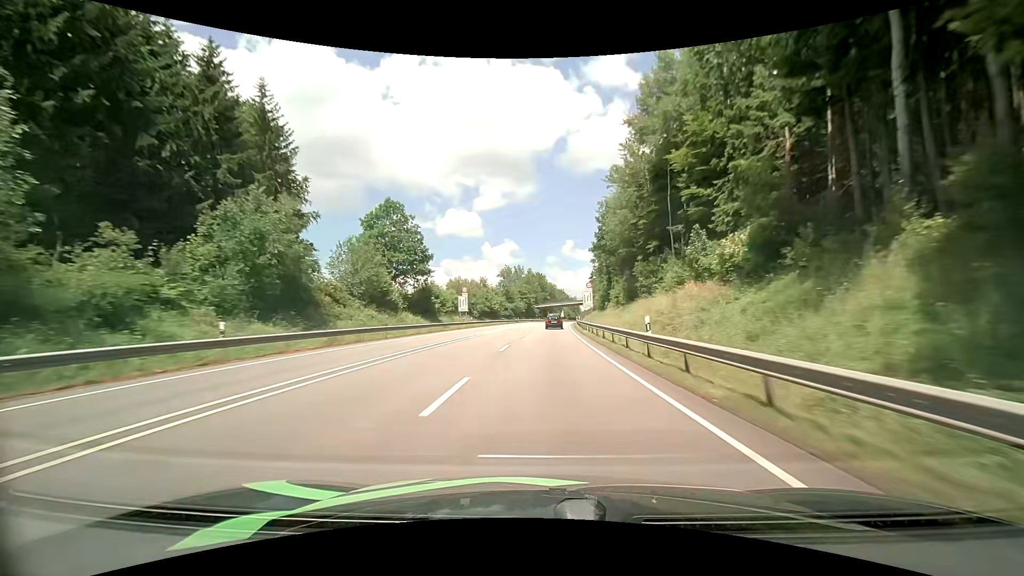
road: primary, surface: asphalt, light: Day
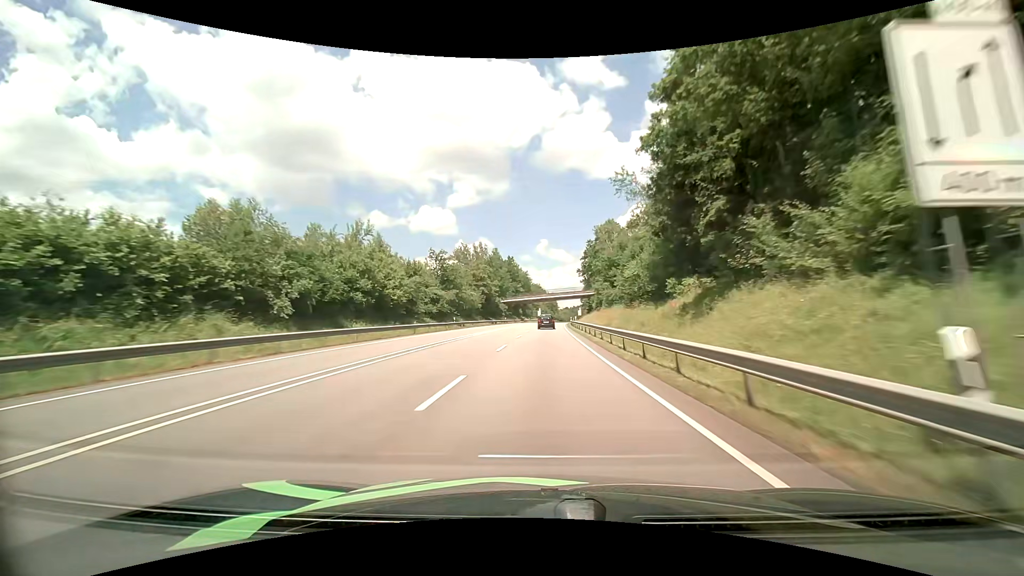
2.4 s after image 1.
(+2.2, +60.0) m; +4°
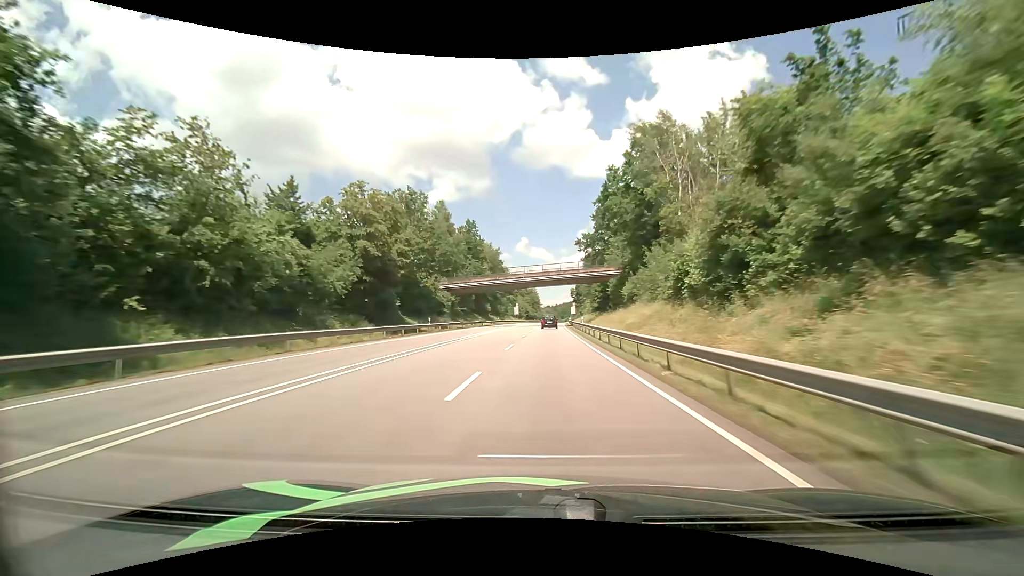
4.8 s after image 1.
(+0.8, +59.7) m; +2°
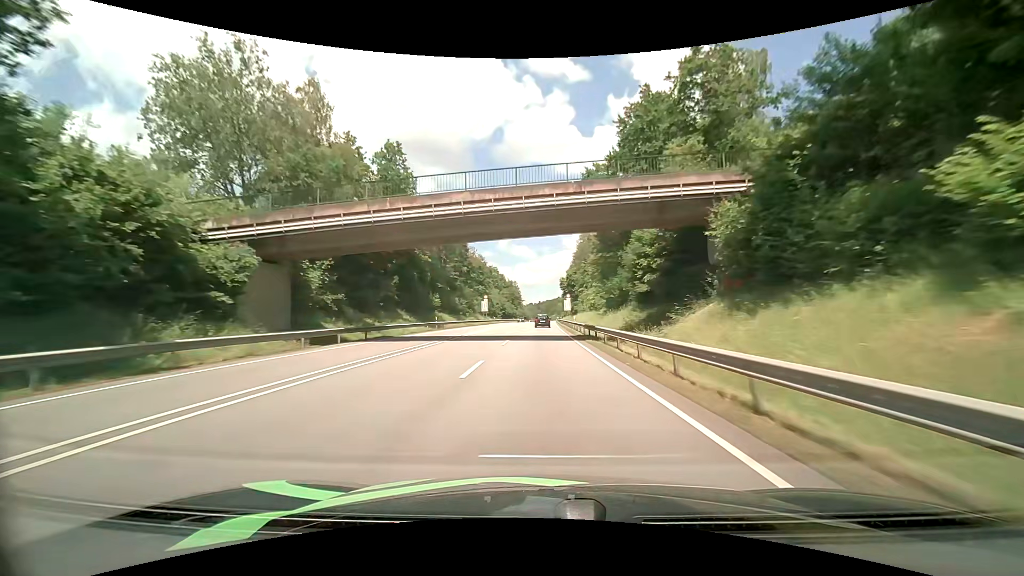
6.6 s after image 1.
(+1.0, +45.7) m; +2°
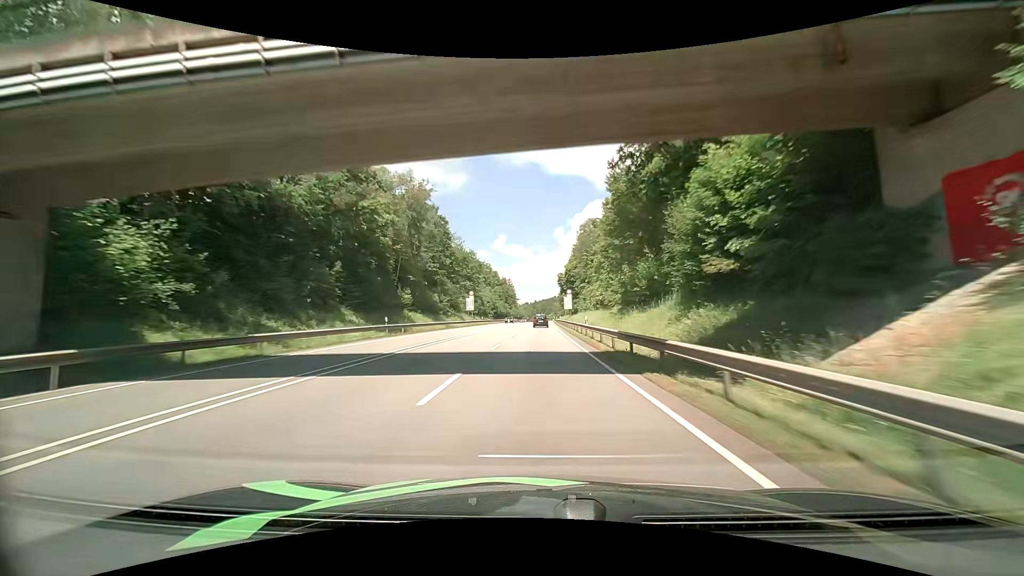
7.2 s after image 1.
(+0.1, +15.3) m; 0°
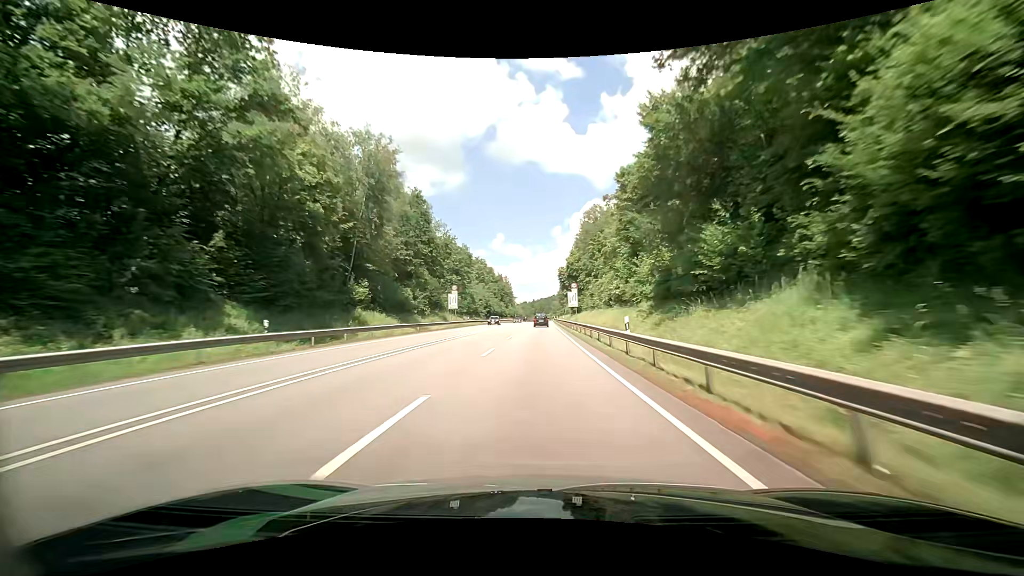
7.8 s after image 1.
(+0.1, +15.3) m; 0°
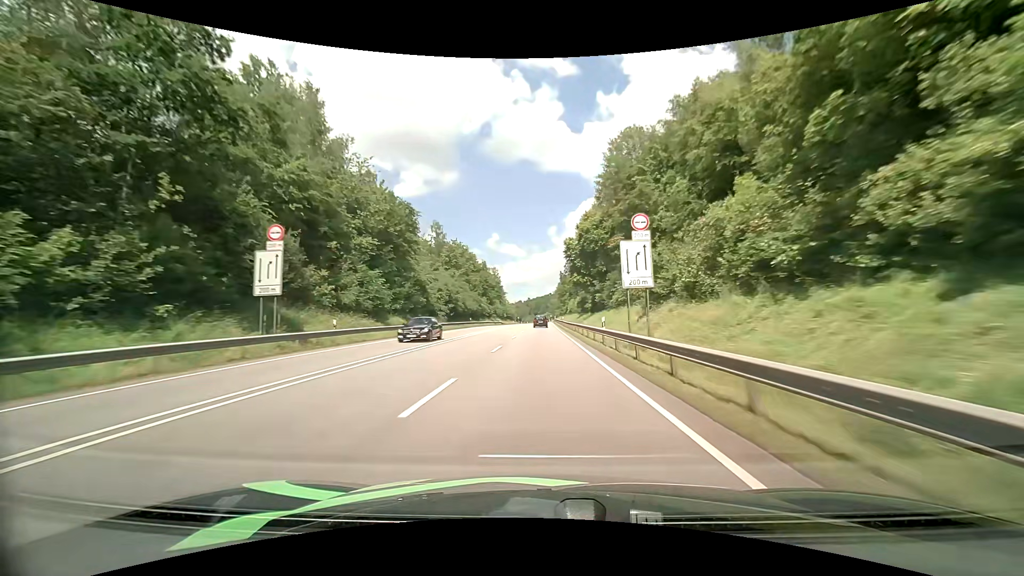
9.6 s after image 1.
(0.0, +46.0) m; +1°
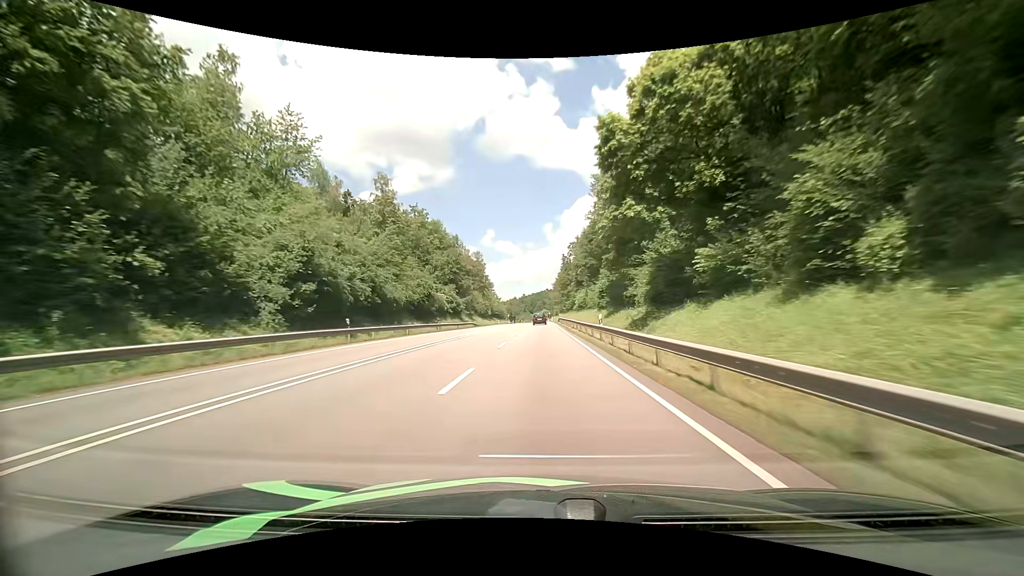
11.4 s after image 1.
(+0.4, +46.5) m; +1°
(0, +10) (0, +20) (0, +30) (0, +40) (0, +50) (0, +60) (0, +70) (+1, +80) (+1, +90) (+1, +100) m
